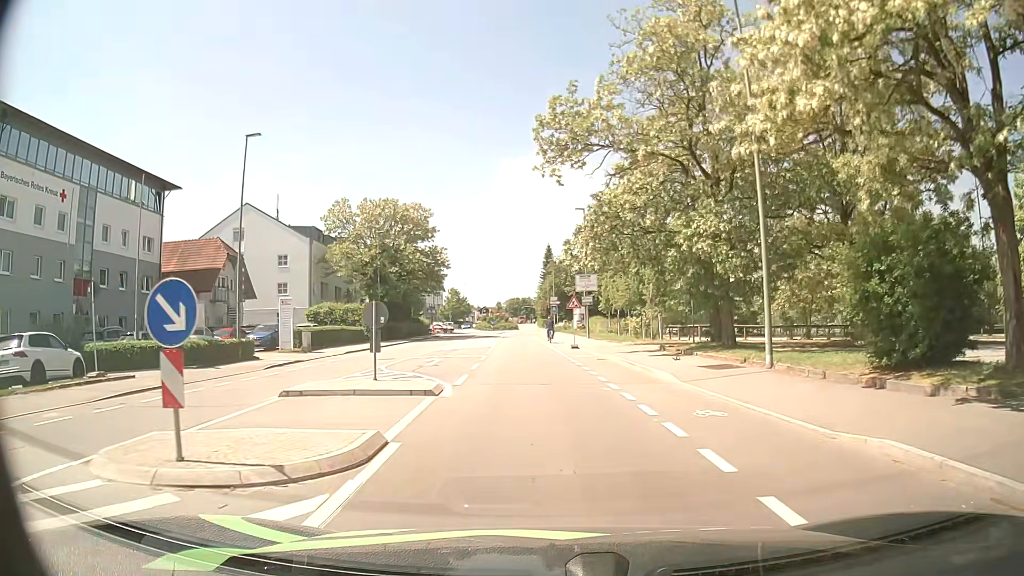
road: tertiary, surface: asphalt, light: Day
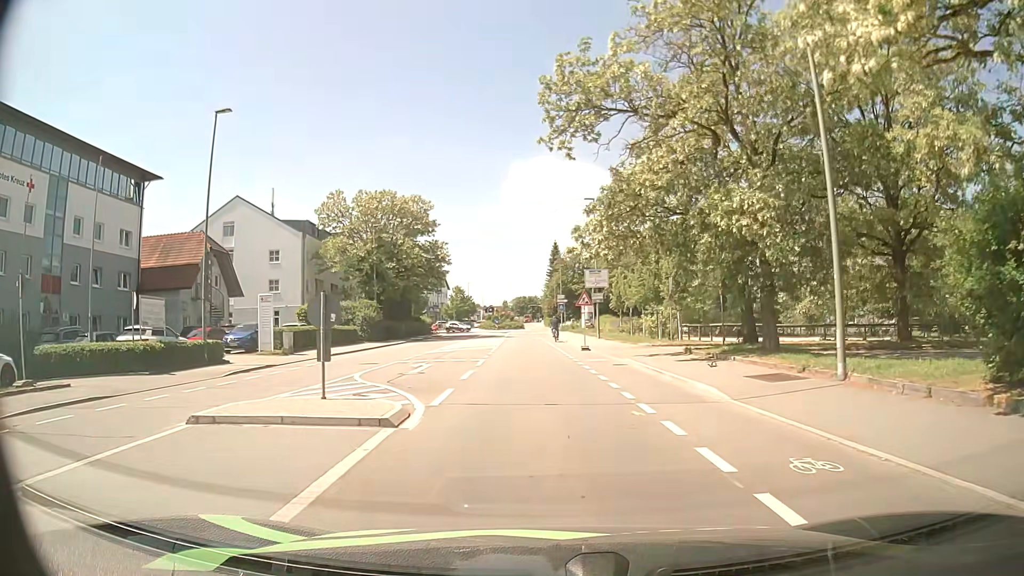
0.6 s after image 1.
(0.0, +3.9) m; -1°
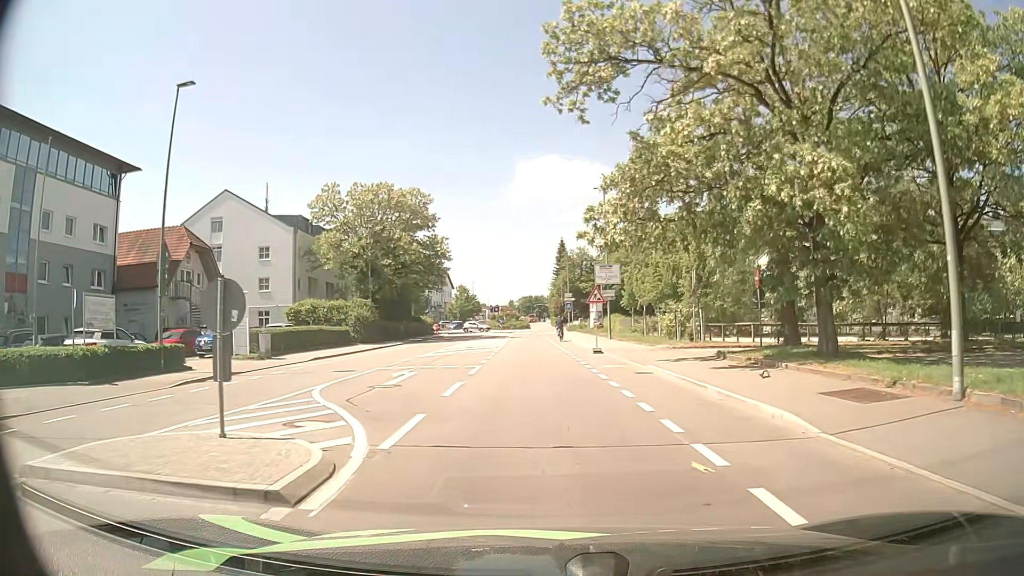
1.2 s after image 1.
(0.0, +3.9) m; -1°
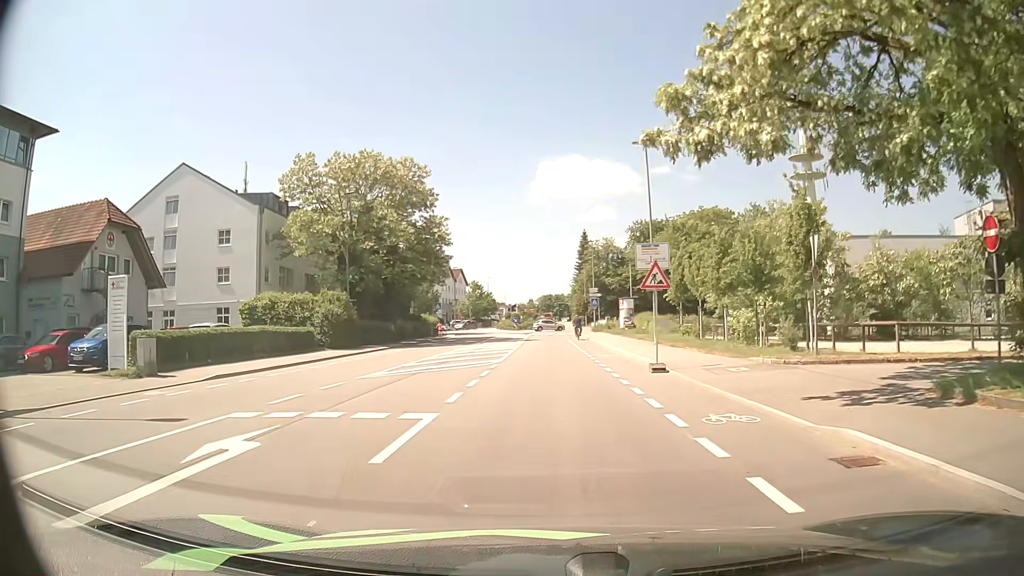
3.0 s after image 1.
(-0.2, +11.8) m; -2°
